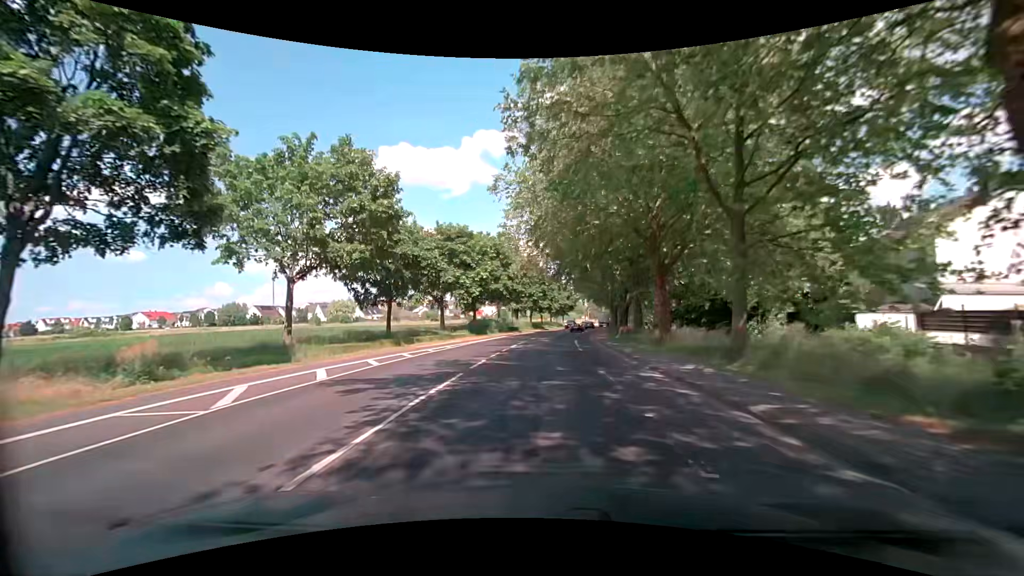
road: secondary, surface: asphalt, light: Day
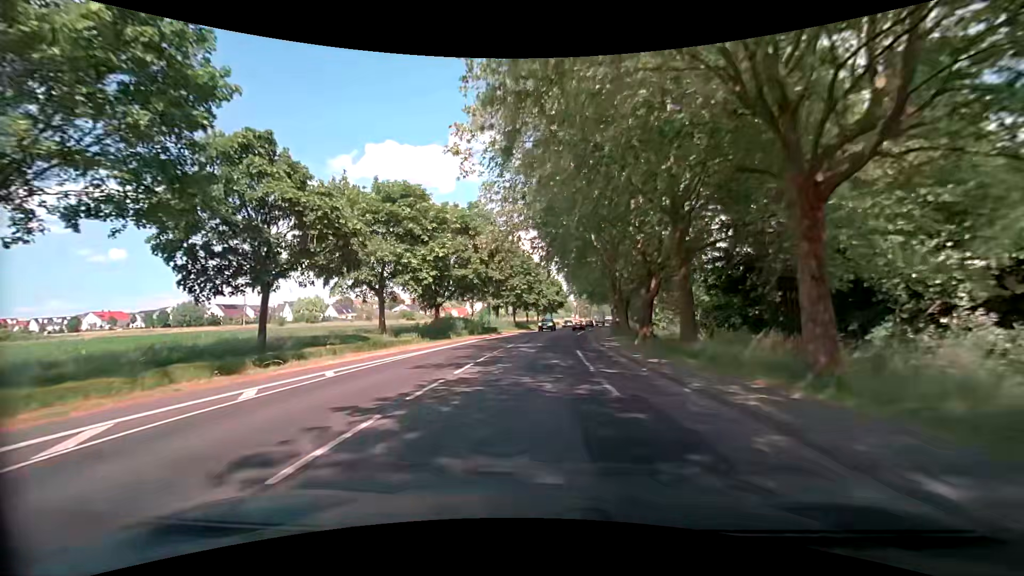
(+0.2, +14.8) m; +1°
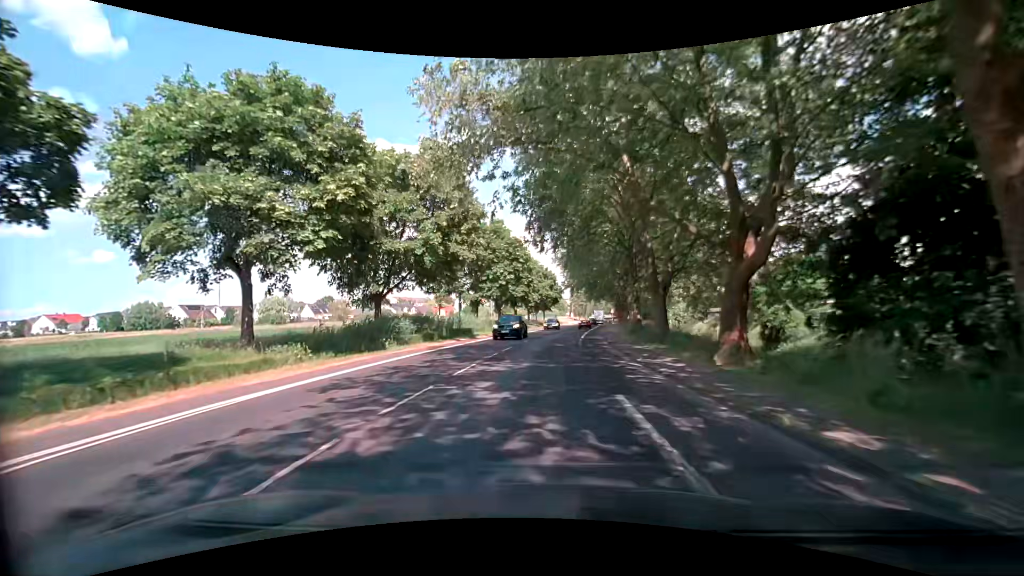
(+0.2, +14.8) m; +1°
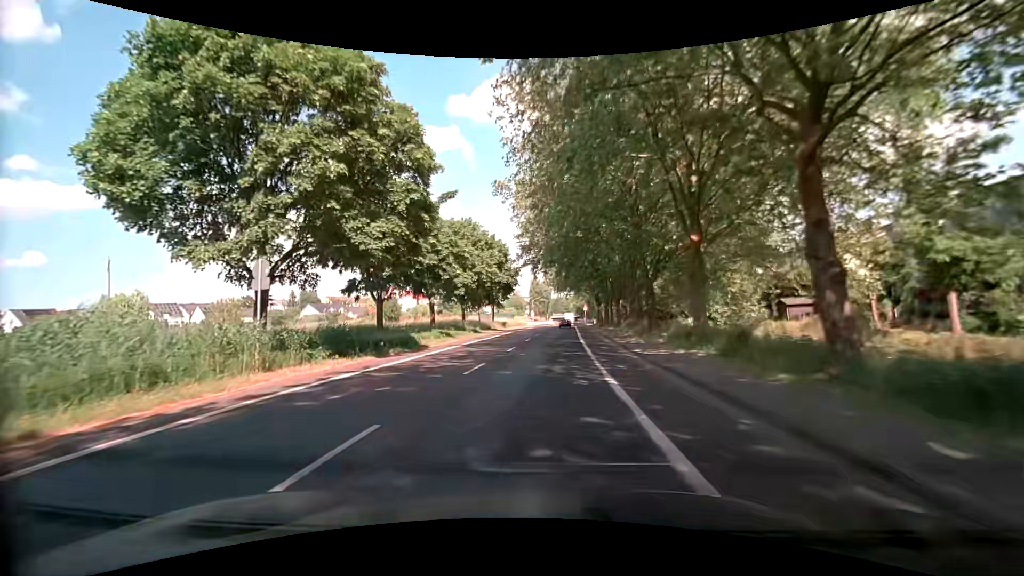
(+1.4, +37.0) m; +5°
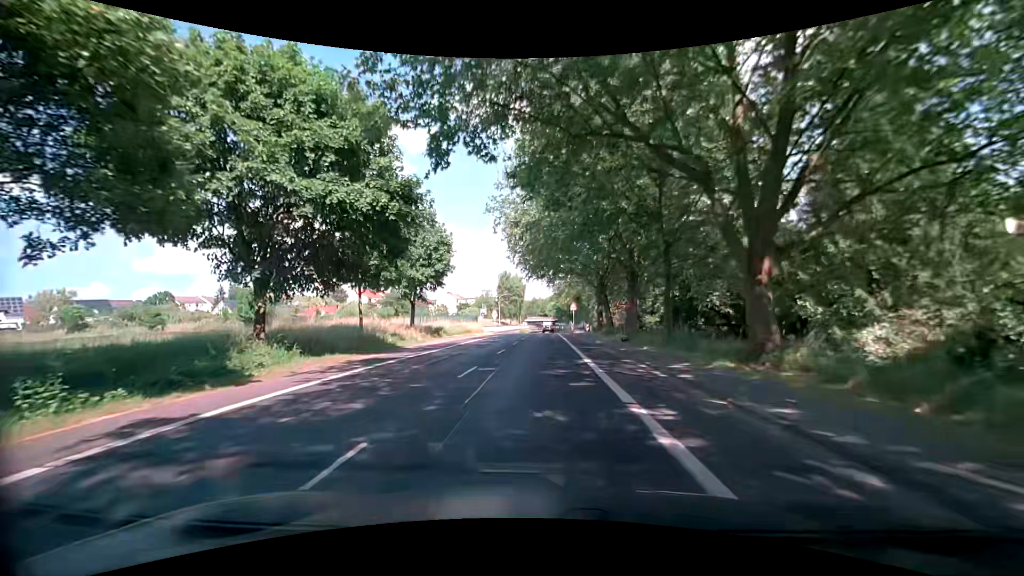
(+1.3, +36.8) m; +3°
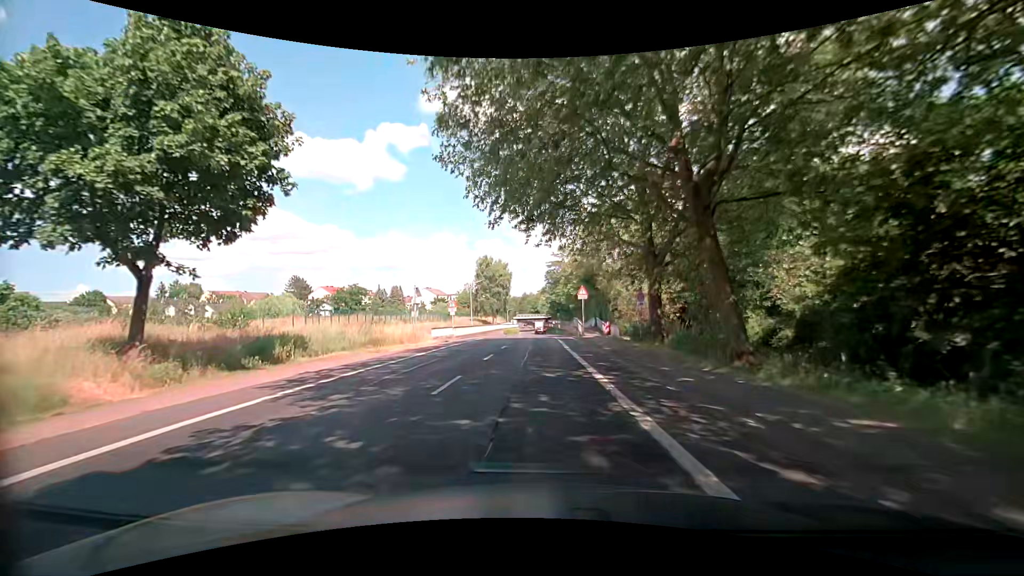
(+0.3, +29.3) m; +1°
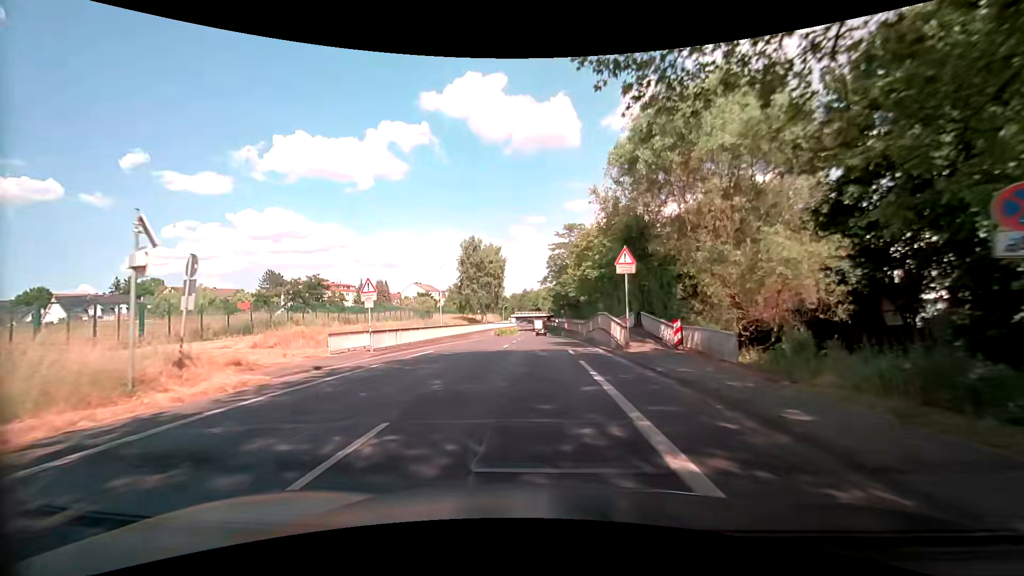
(-0.1, +22.1) m; -1°
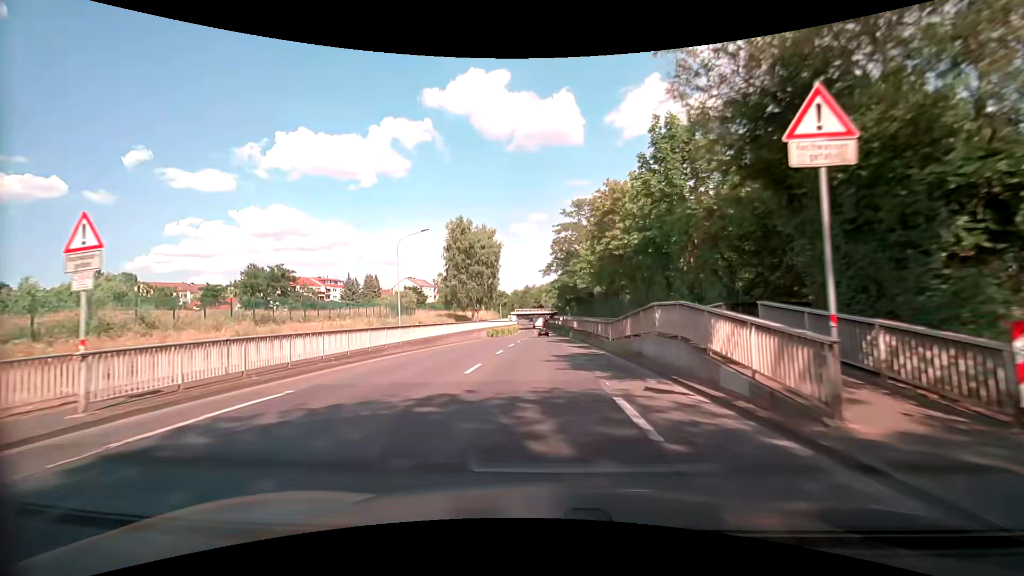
(0.0, +14.8) m; 0°
(0, +10) (0, +20) (0, +30) (0, +40) (0, +50) (0, +60) (-1, +70) (-1, +80) (-1, +90) (-1, +100) m
